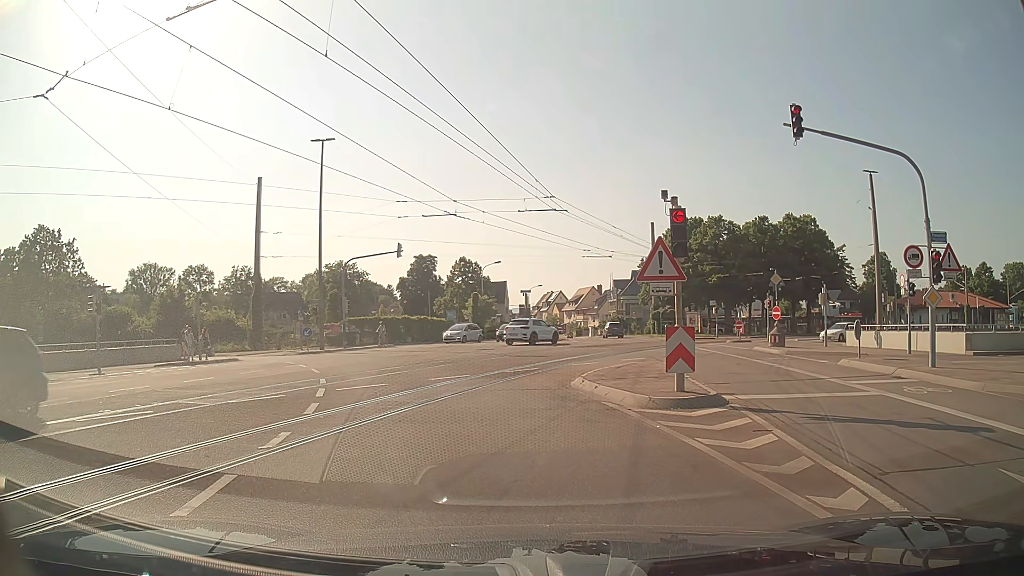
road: tertiary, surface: asphalt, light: Day
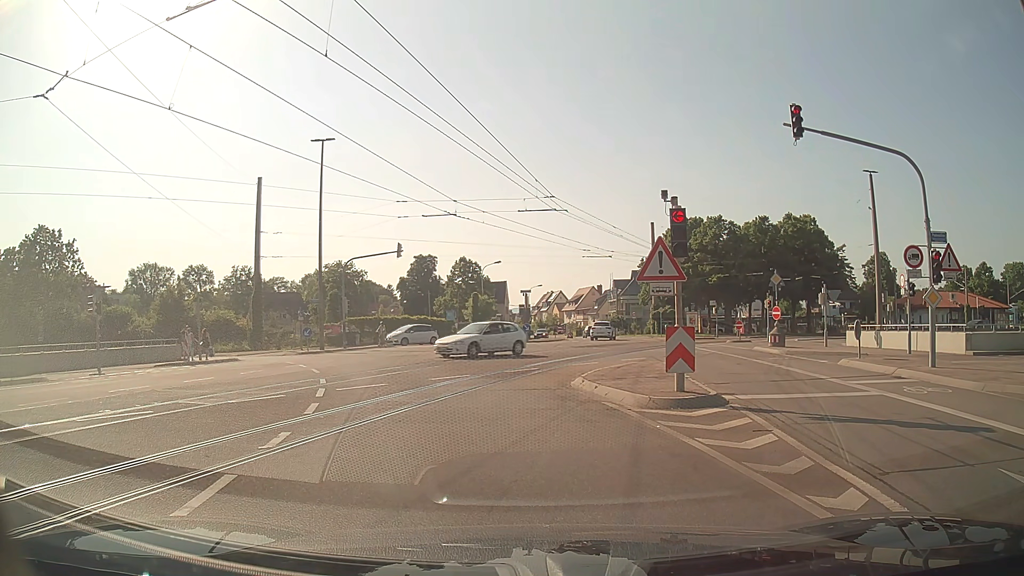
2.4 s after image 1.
(0.0, 0.0) m; 0°
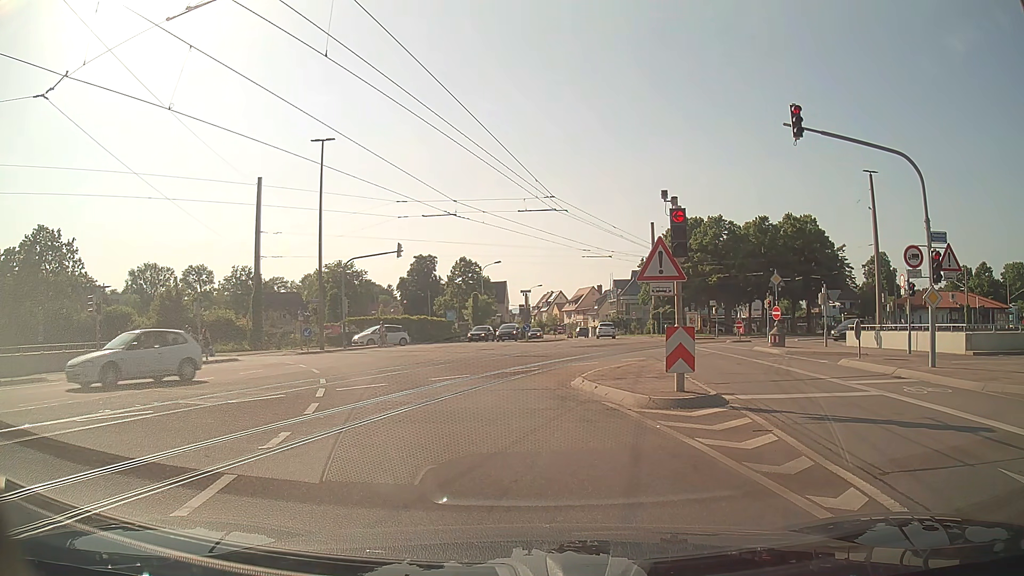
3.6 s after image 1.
(0.0, 0.0) m; 0°
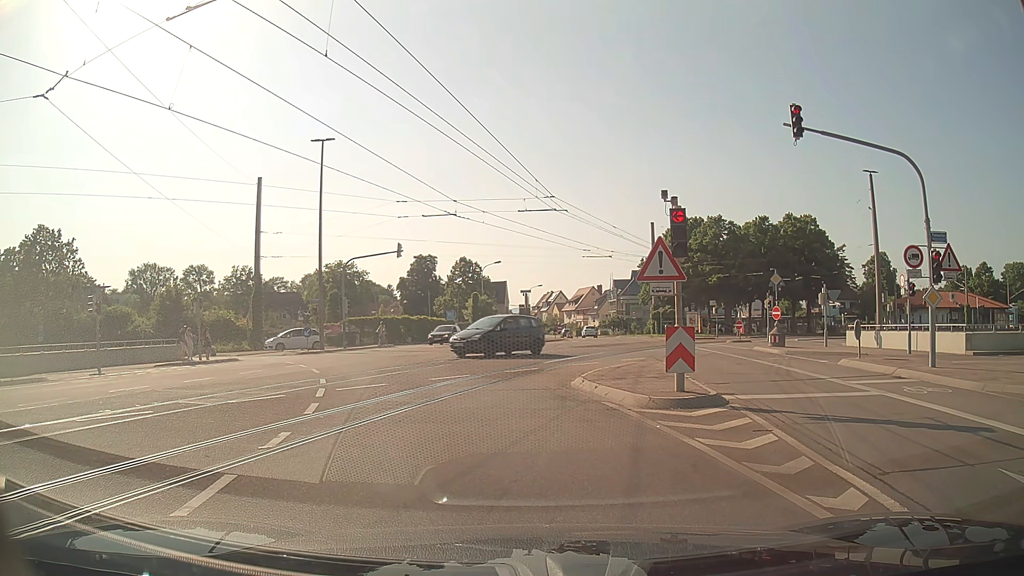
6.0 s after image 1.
(0.0, 0.0) m; 0°
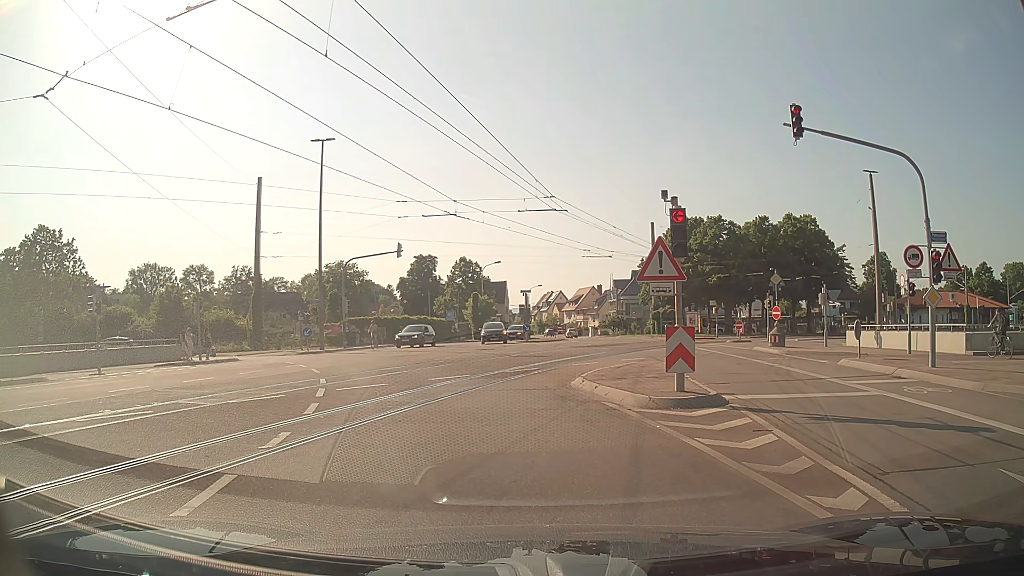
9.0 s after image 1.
(0.0, 0.0) m; 0°
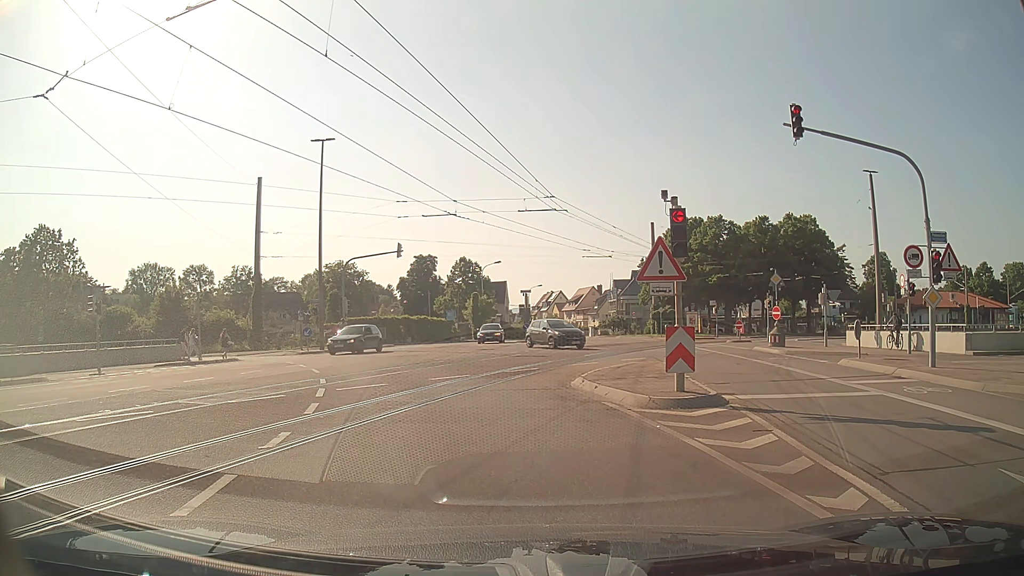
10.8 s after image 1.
(0.0, 0.0) m; 0°
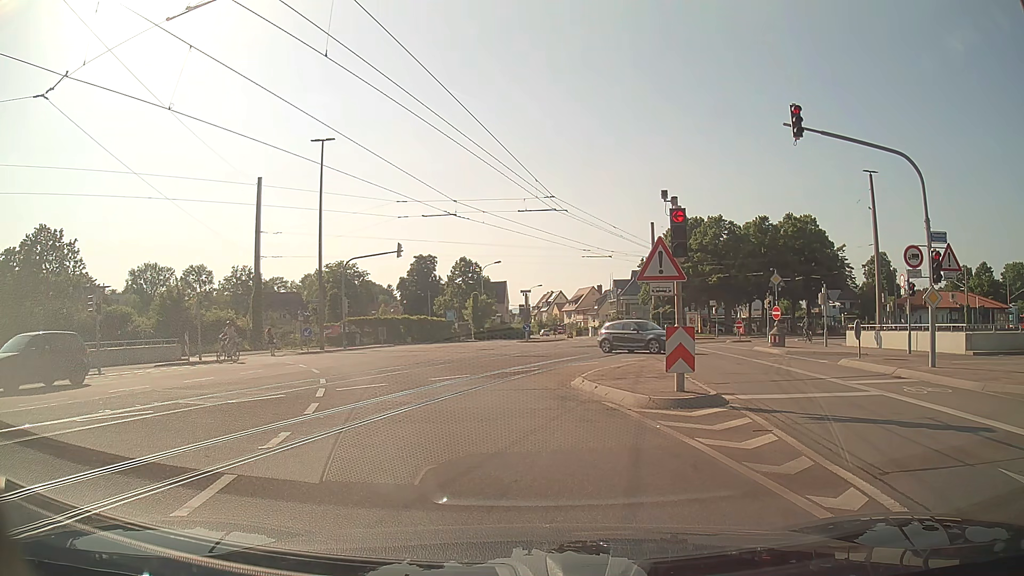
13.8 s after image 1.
(0.0, 0.0) m; 0°
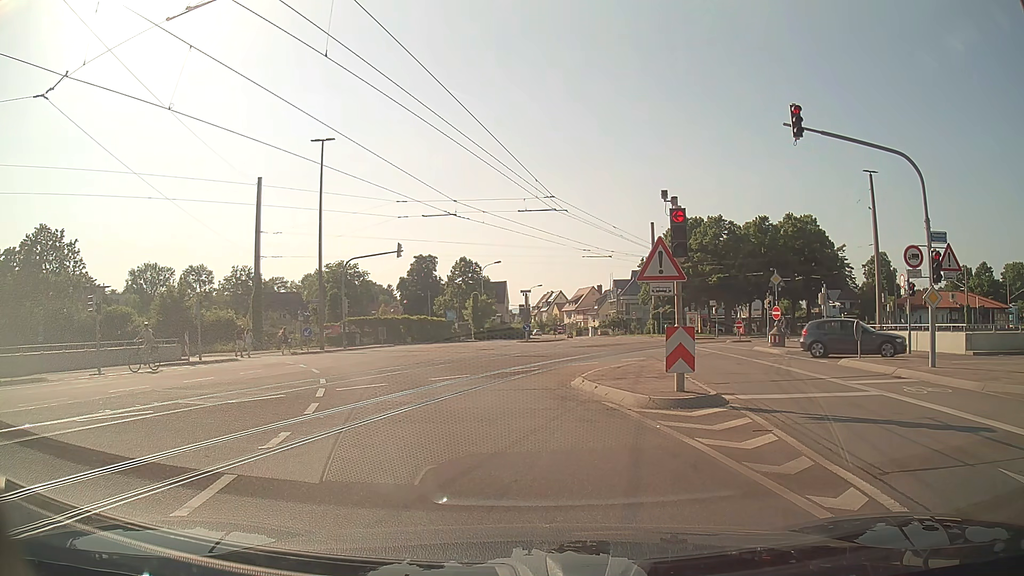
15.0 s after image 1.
(0.0, 0.0) m; 0°
(-1, +10) (-4, +19) (-10, +28) (-17, +35) (-26, +38) (-36, +39) (-46, +37) (-56, +35) (-66, +34) (-76, +32) m
